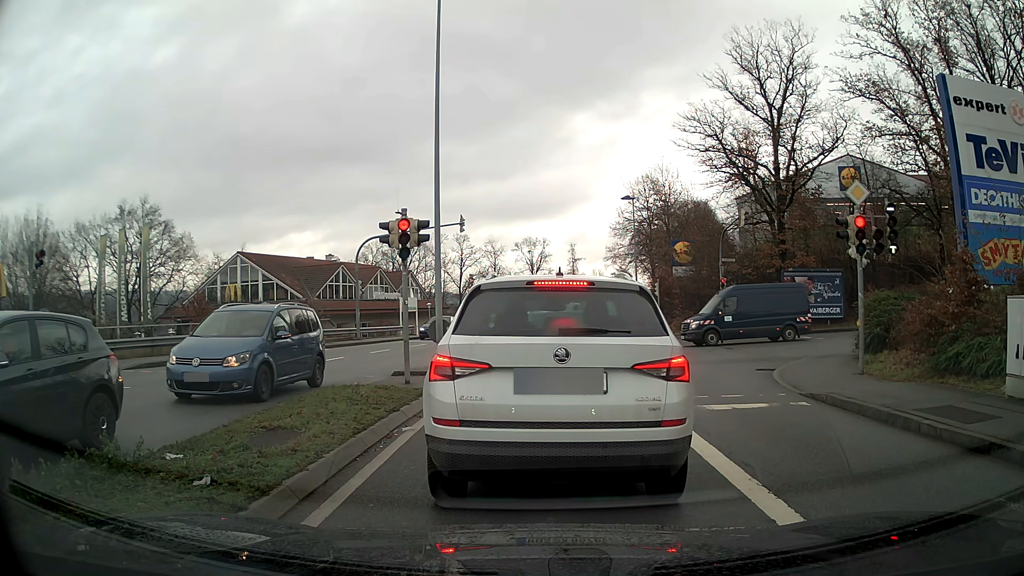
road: tertiary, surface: asphalt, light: Day
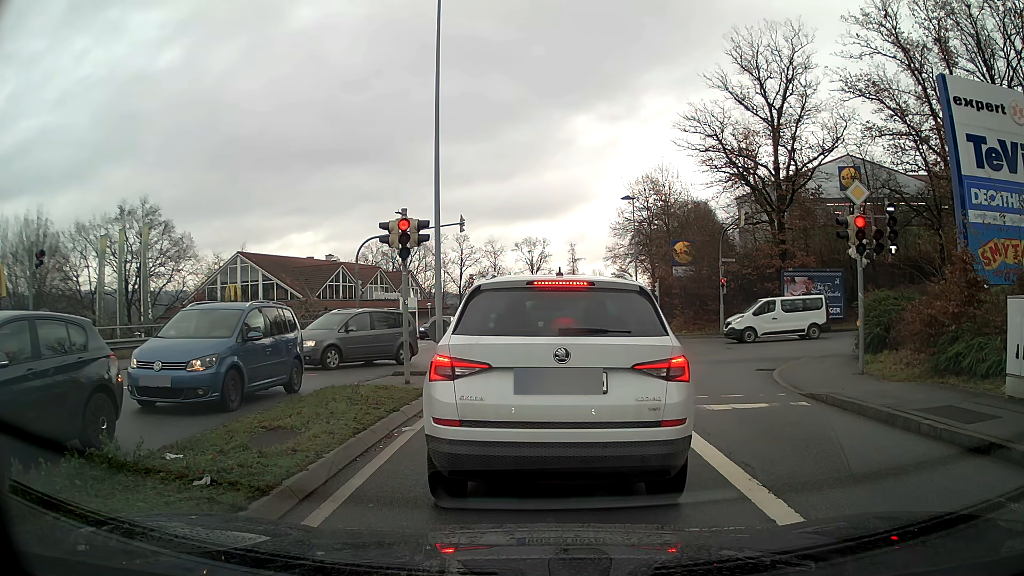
(0.0, 0.0) m; 0°
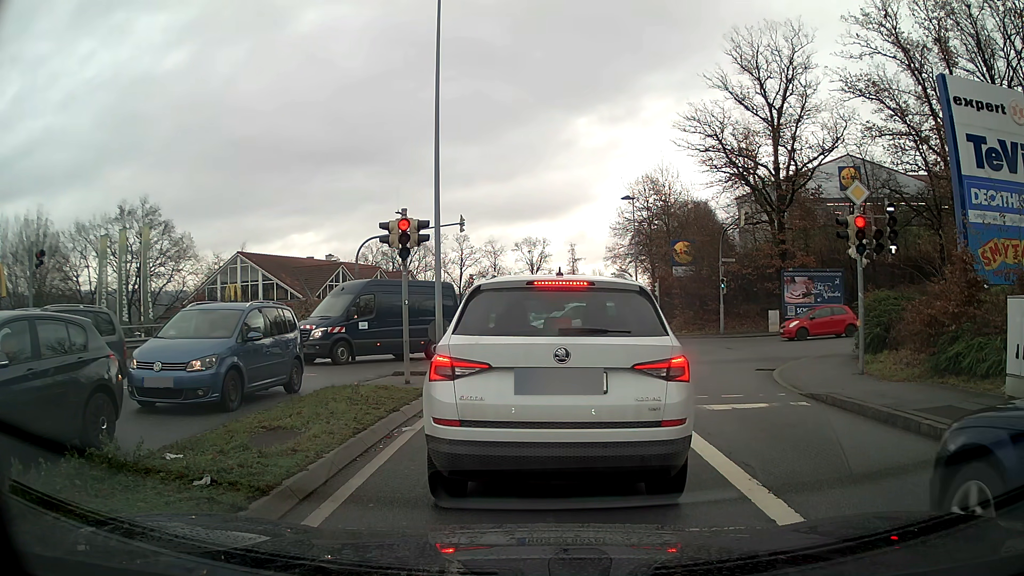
(0.0, 0.0) m; 0°
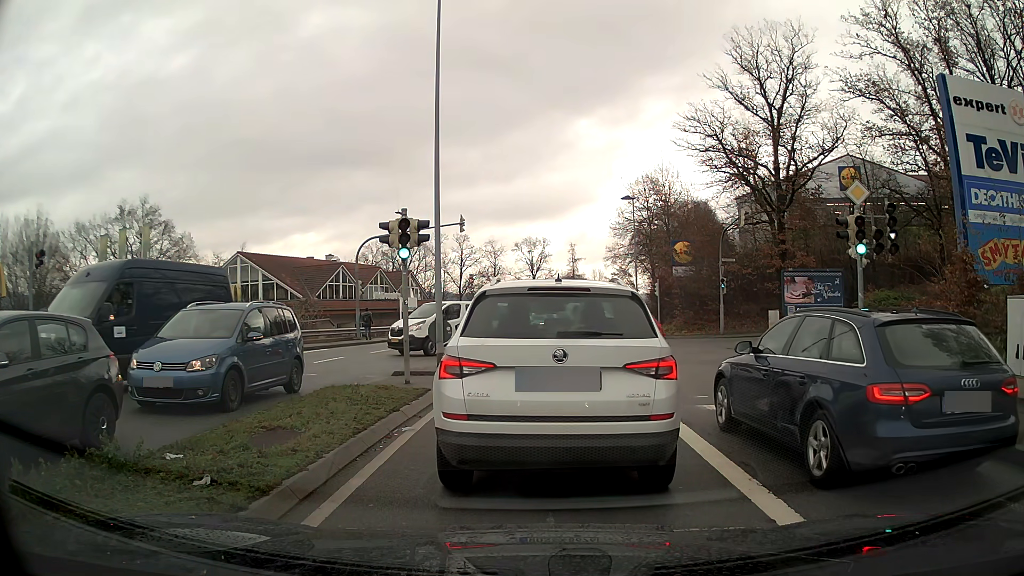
(0.0, 0.0) m; 0°
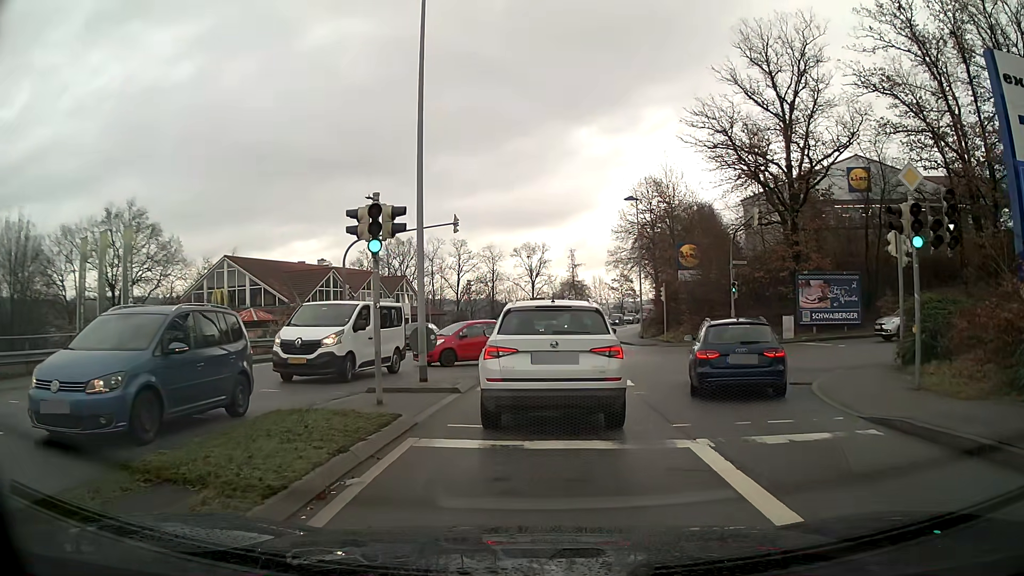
(0.0, +2.6) m; -1°
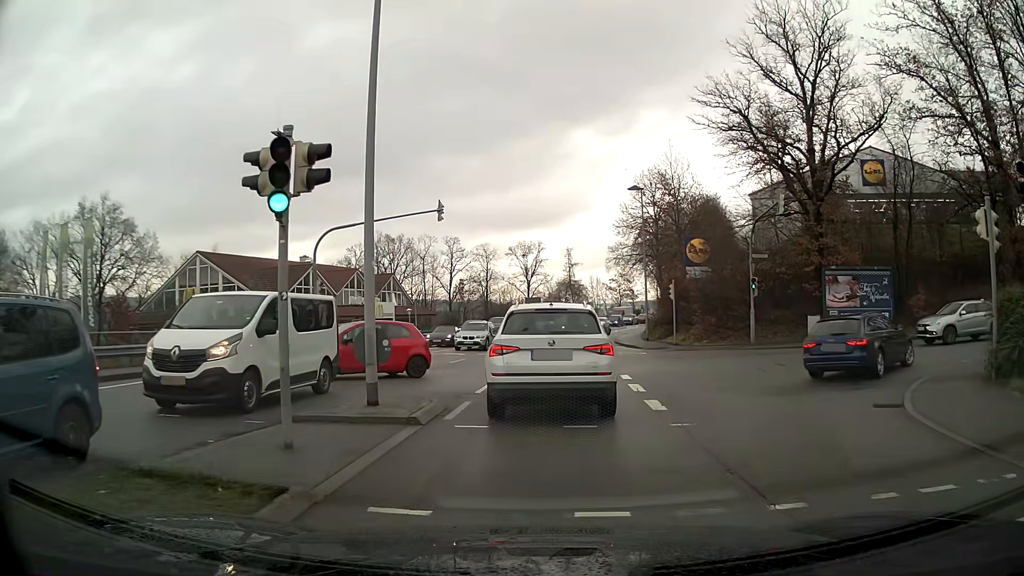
(+0.1, +4.3) m; +2°
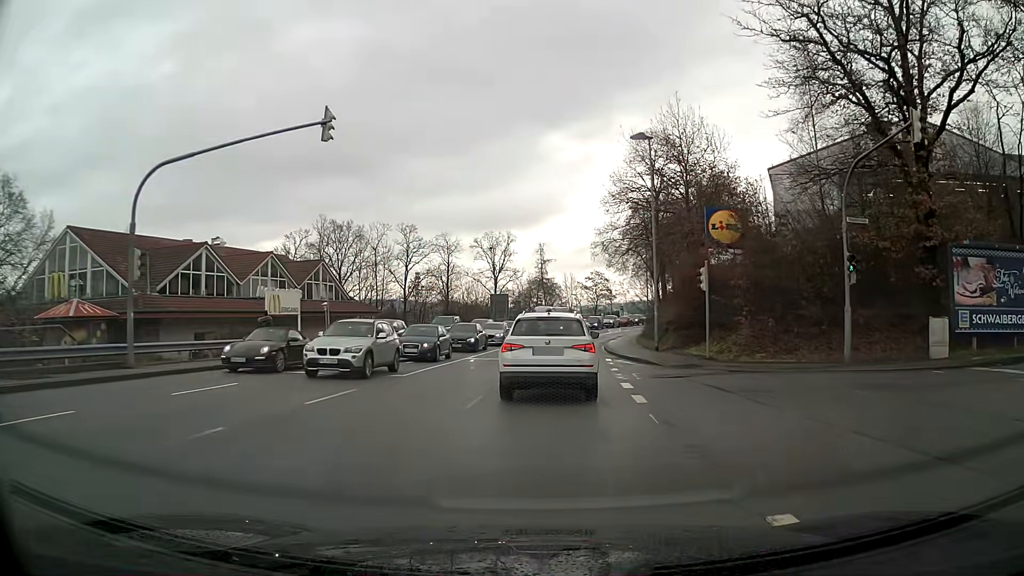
(+0.3, +13.6) m; +2°
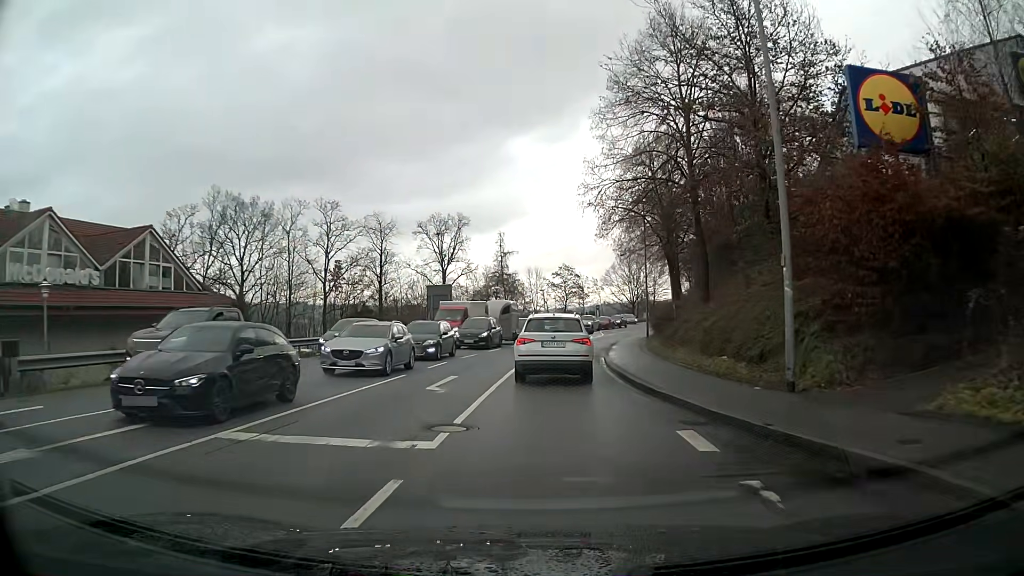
(+0.6, +20.4) m; +3°
(0, +10) (+1, +20) (+2, +30) (+3, +40) (+5, +50) (+8, +59) (+10, +69) (+14, +78) (+18, +88) (+22, +97) m
